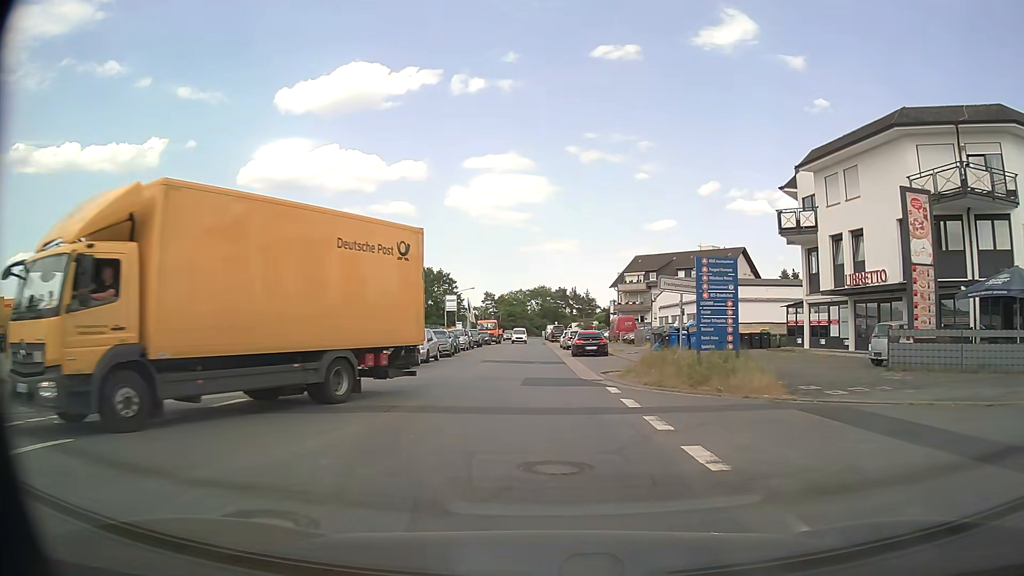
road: unclassified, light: Day
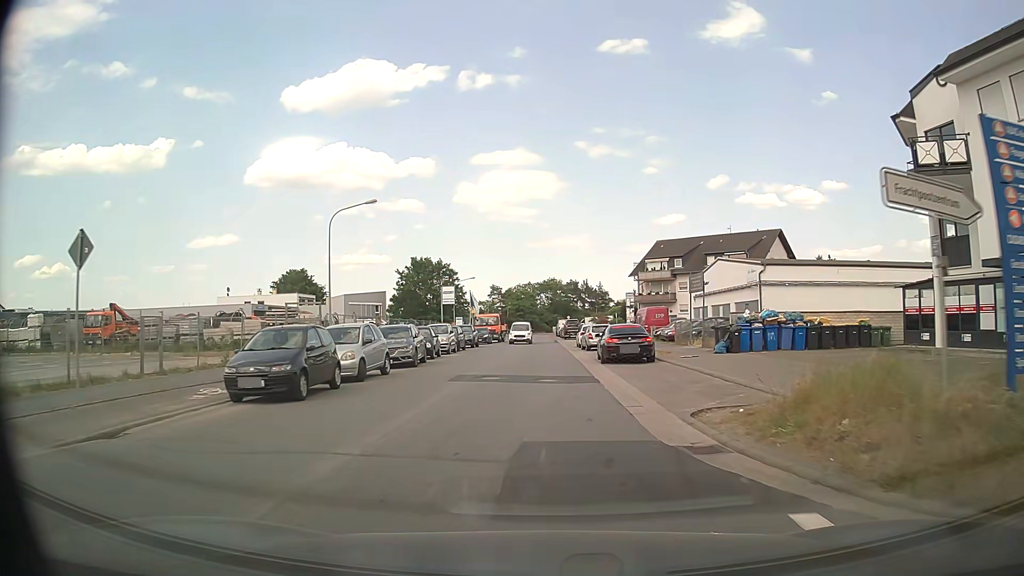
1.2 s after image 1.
(-0.1, +12.3) m; -1°
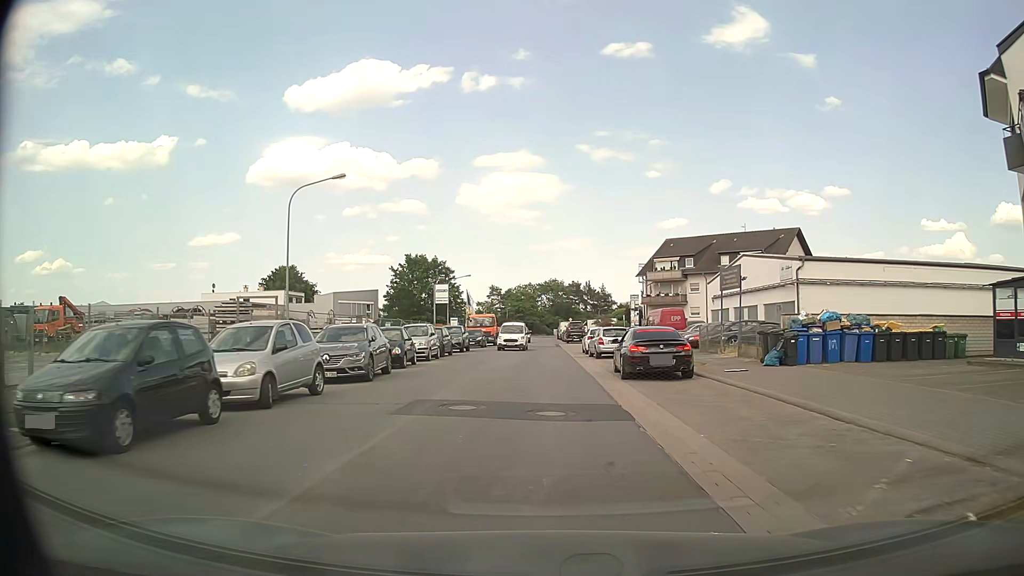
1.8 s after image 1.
(0.0, +6.2) m; 0°
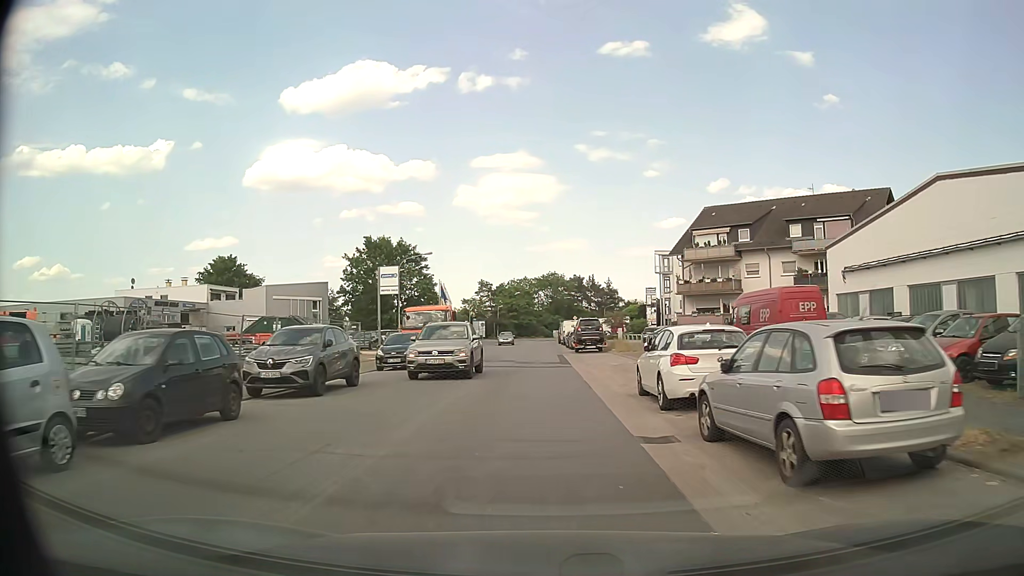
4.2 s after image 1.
(+0.3, +24.7) m; 0°
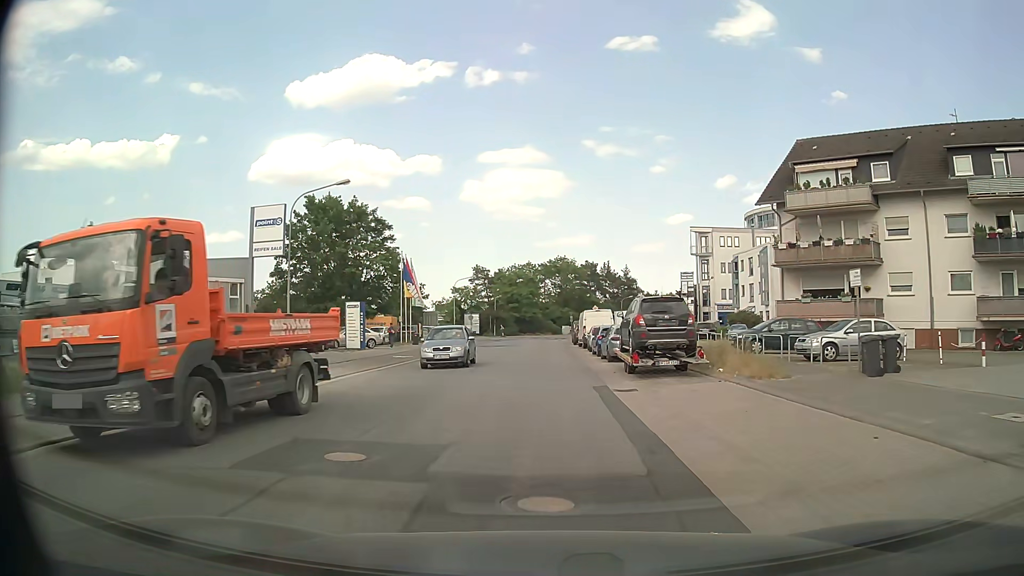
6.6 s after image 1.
(0.0, +24.7) m; 0°
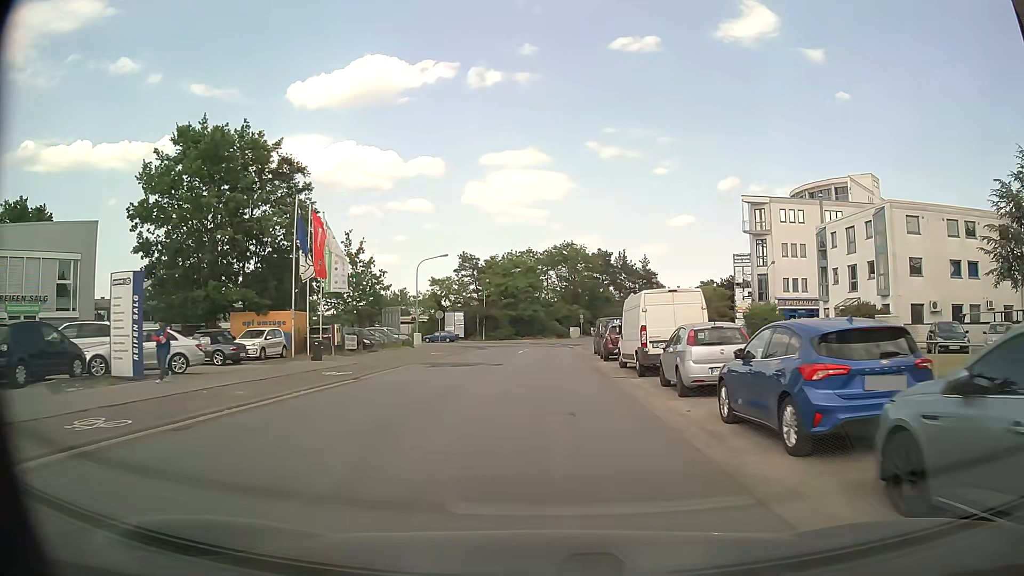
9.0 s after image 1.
(0.0, +24.9) m; 0°
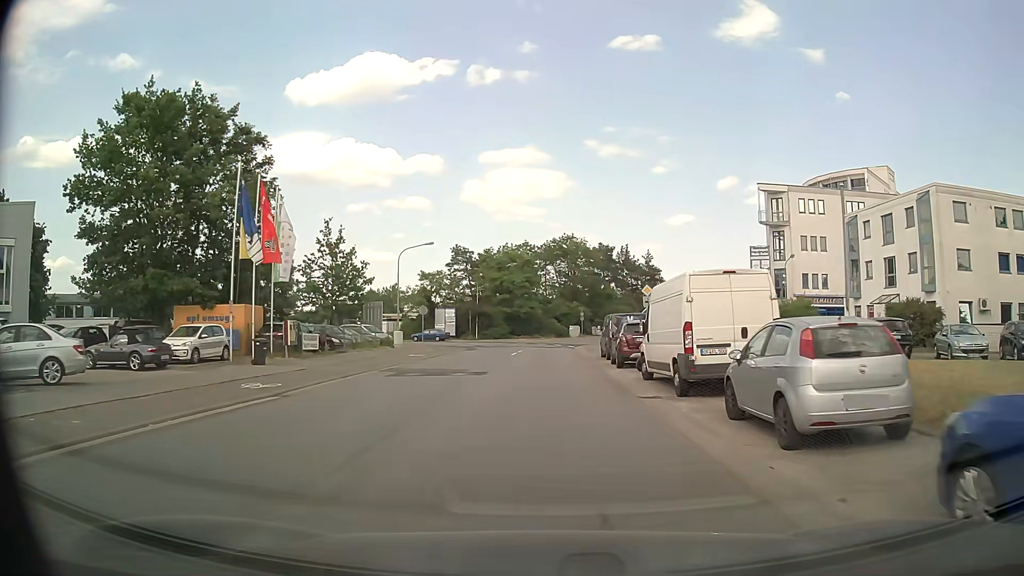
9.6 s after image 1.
(0.0, +6.3) m; 0°
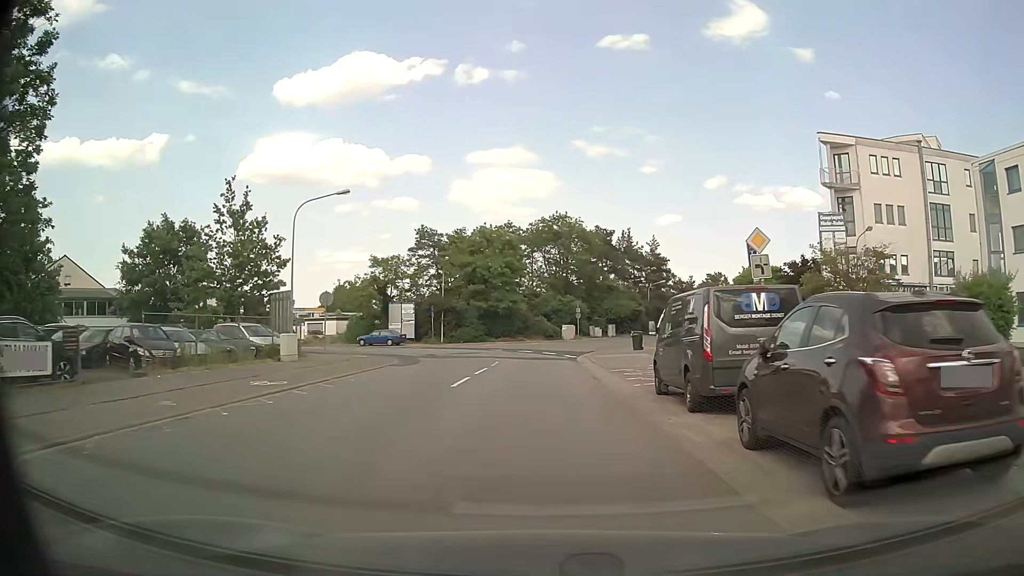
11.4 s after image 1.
(+0.3, +18.7) m; 0°
(0, +10) (+1, +20) (0, +30) (-3, +39) (-9, +48) (-16, +55) (-23, +61) (-31, +68) (-38, +75) (-45, +82) m
